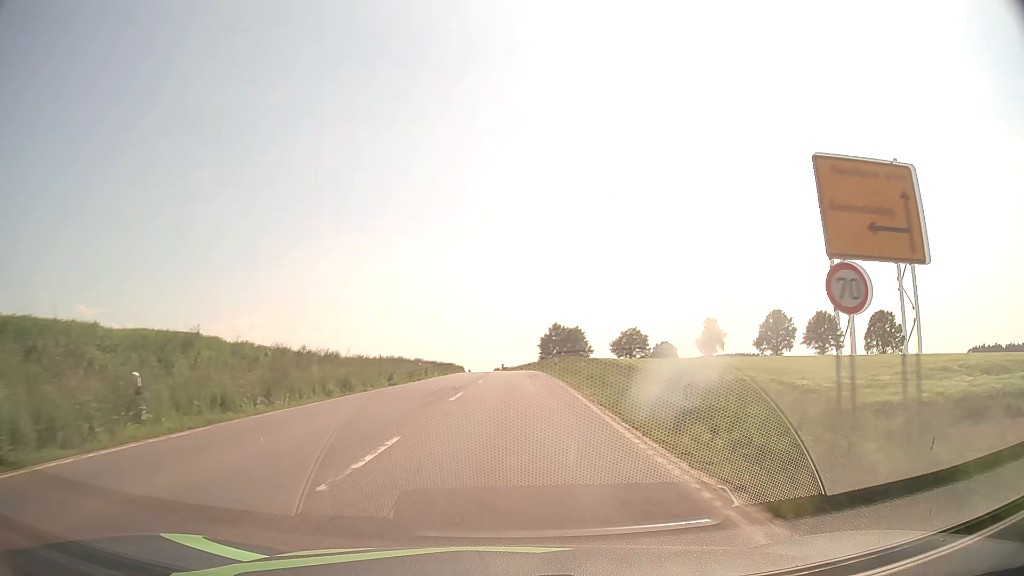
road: secondary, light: Day
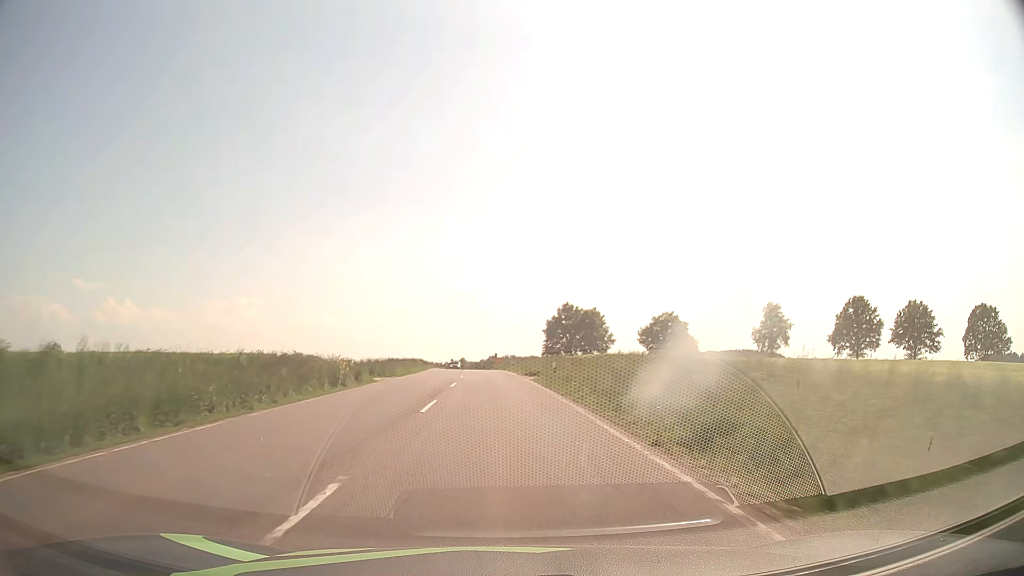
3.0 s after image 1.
(+0.5, +52.9) m; 0°
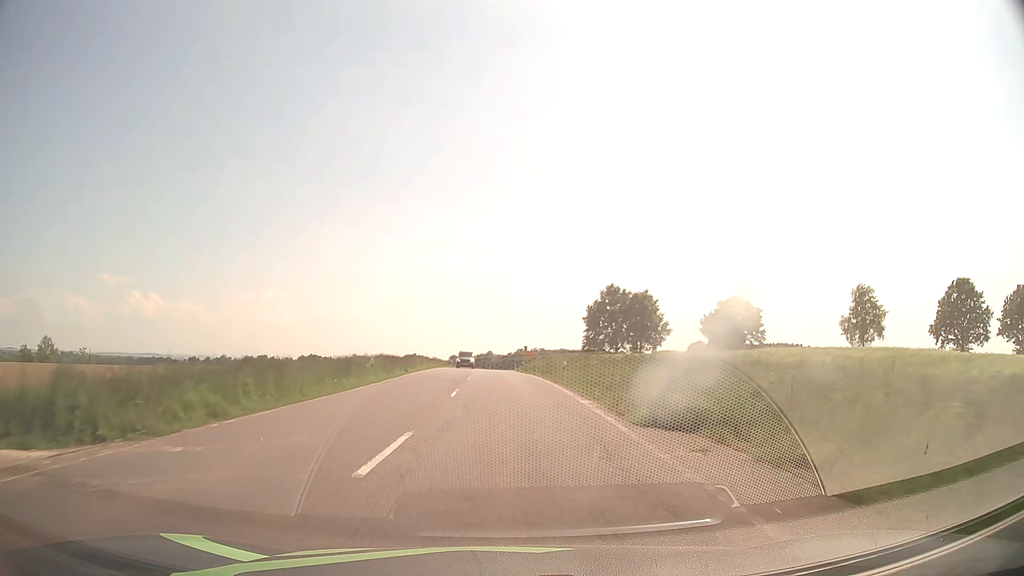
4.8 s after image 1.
(-0.7, +32.5) m; -2°
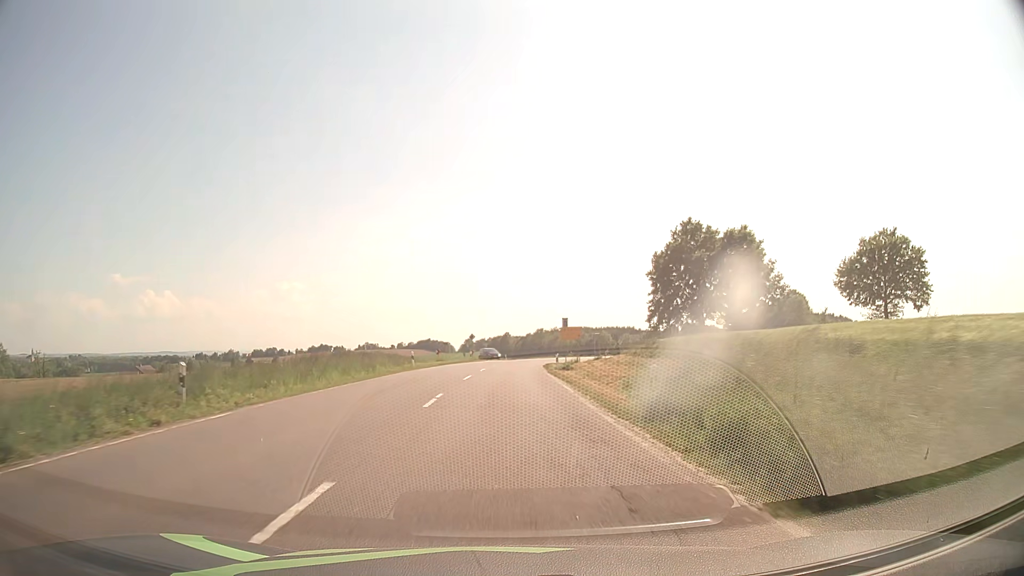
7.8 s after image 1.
(-0.6, +53.9) m; -1°
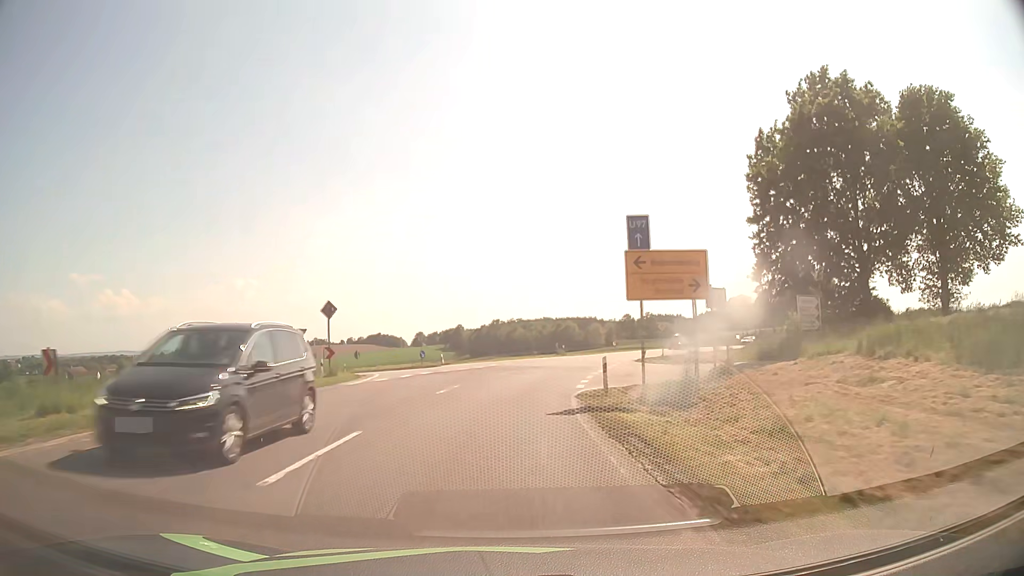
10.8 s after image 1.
(+1.2, +53.2) m; +4°
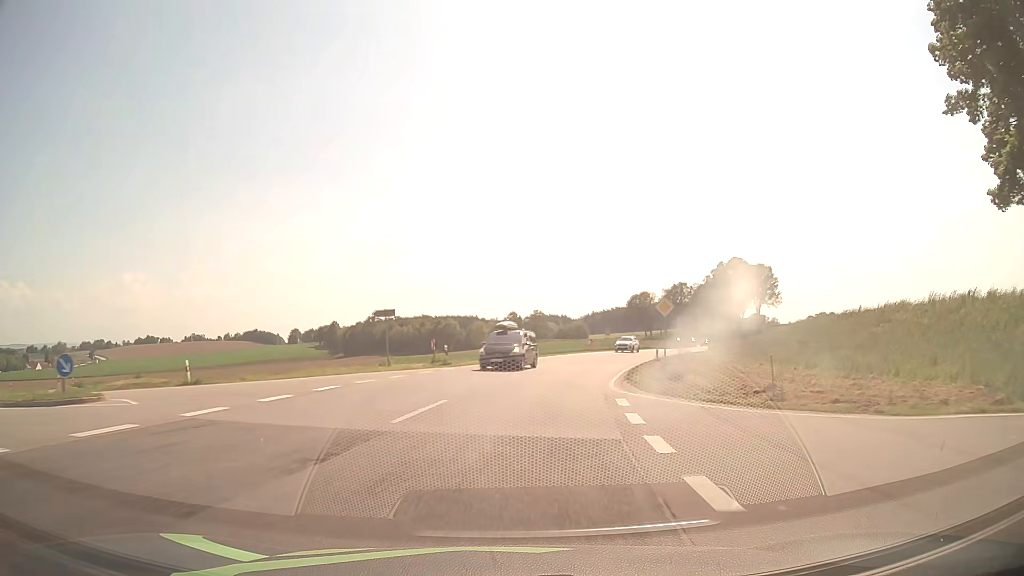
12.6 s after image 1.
(+2.0, +31.4) m; +9°
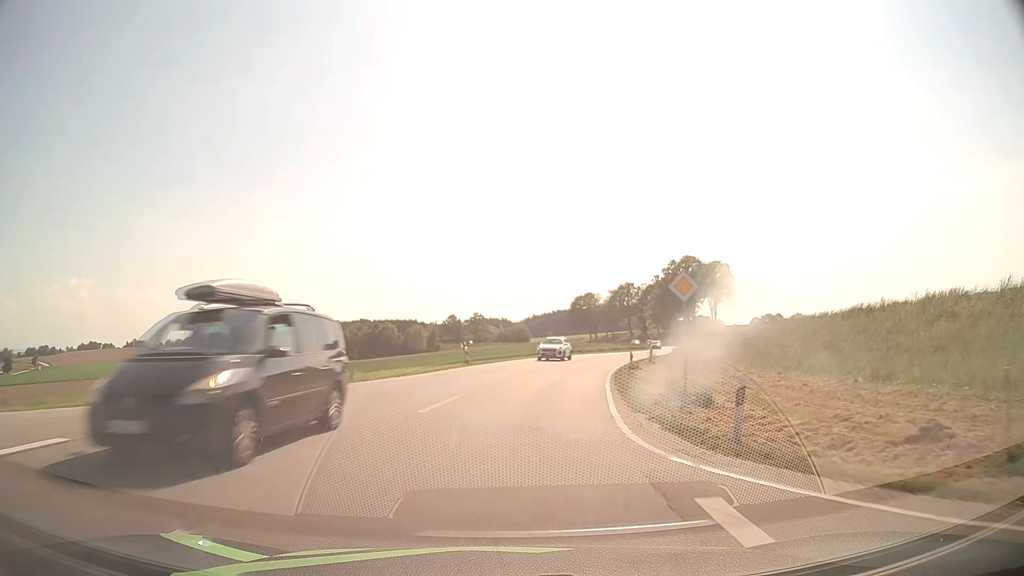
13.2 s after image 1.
(+0.4, +10.4) m; +5°
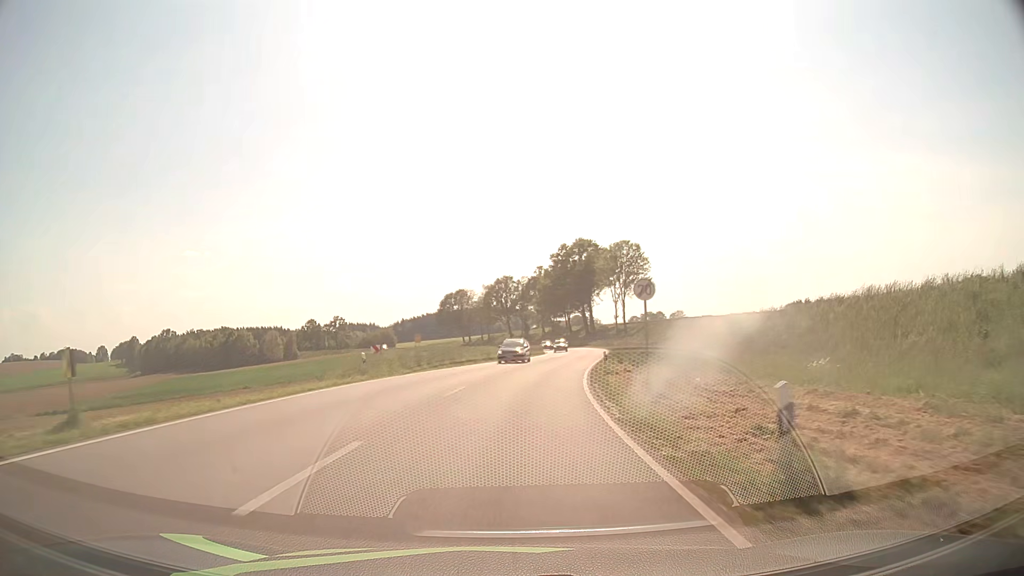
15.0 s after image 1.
(+3.3, +30.9) m; +11°
(0, +10) (+1, +20) (+2, +30) (+4, +40) (+5, +50) (+7, +60) (+9, +69) (+10, +79) (+11, +89) (+12, +99) m
